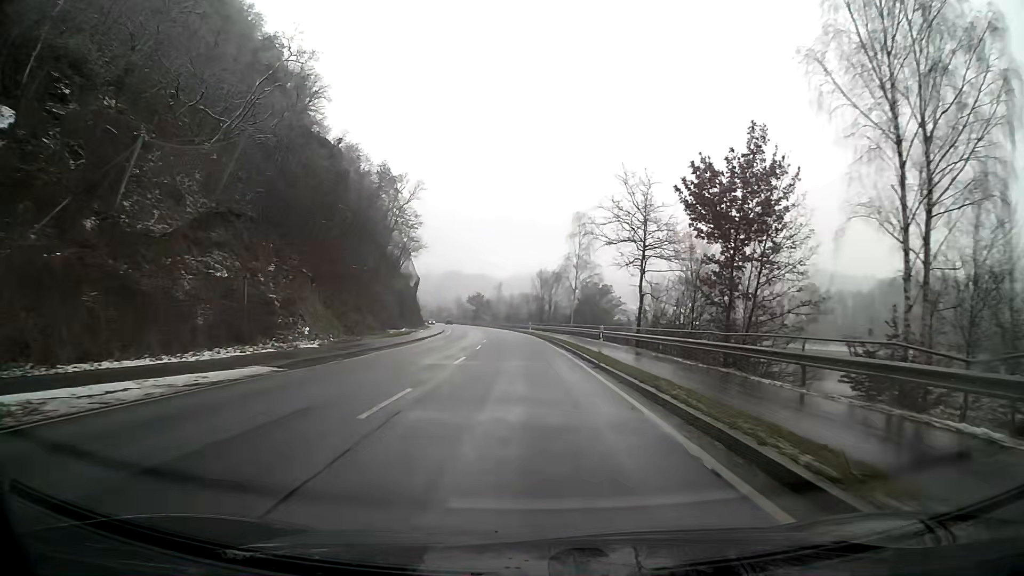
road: primary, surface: asphalt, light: Day
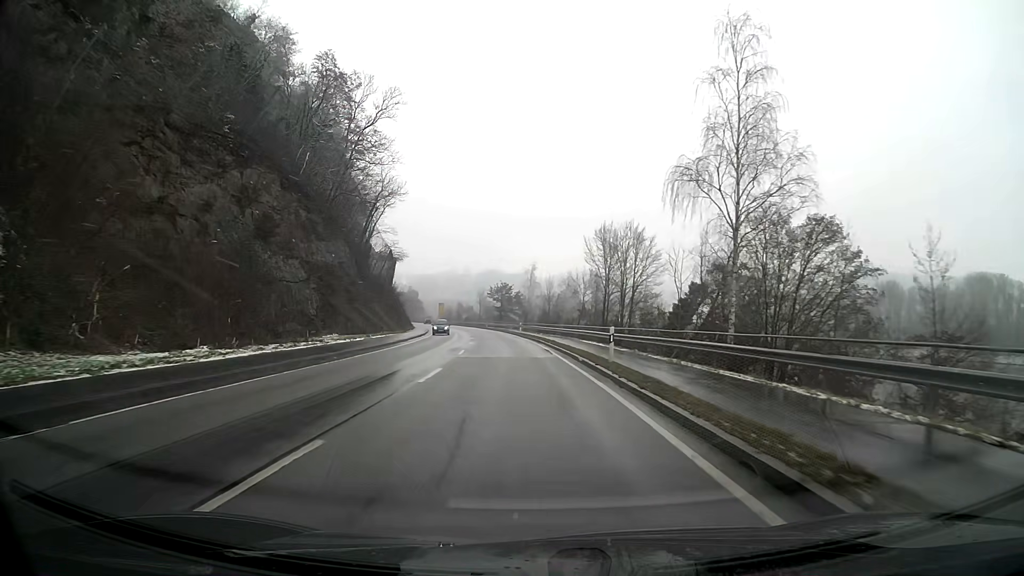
(-1.5, +53.6) m; -4°
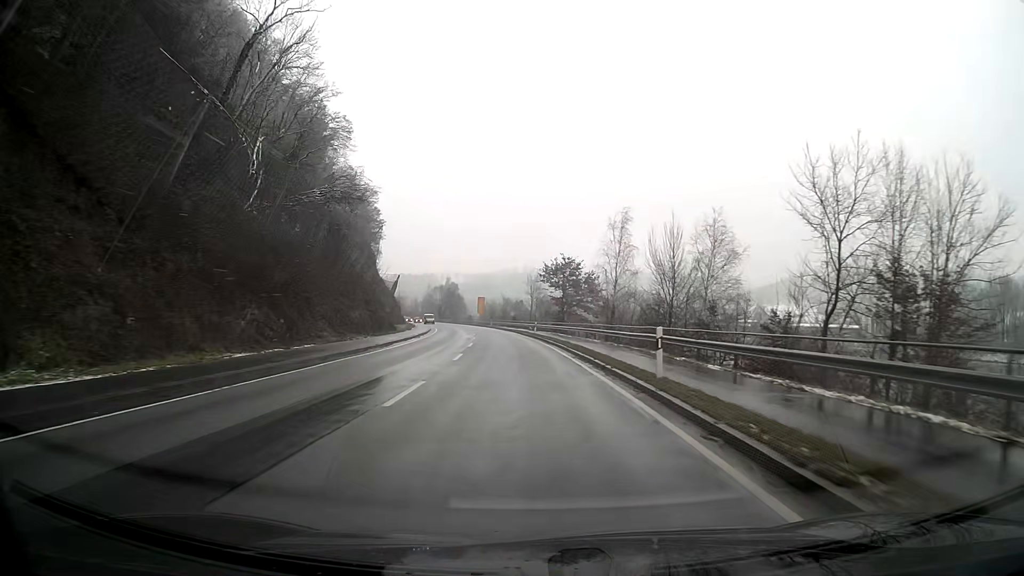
(-2.4, +53.7) m; -5°
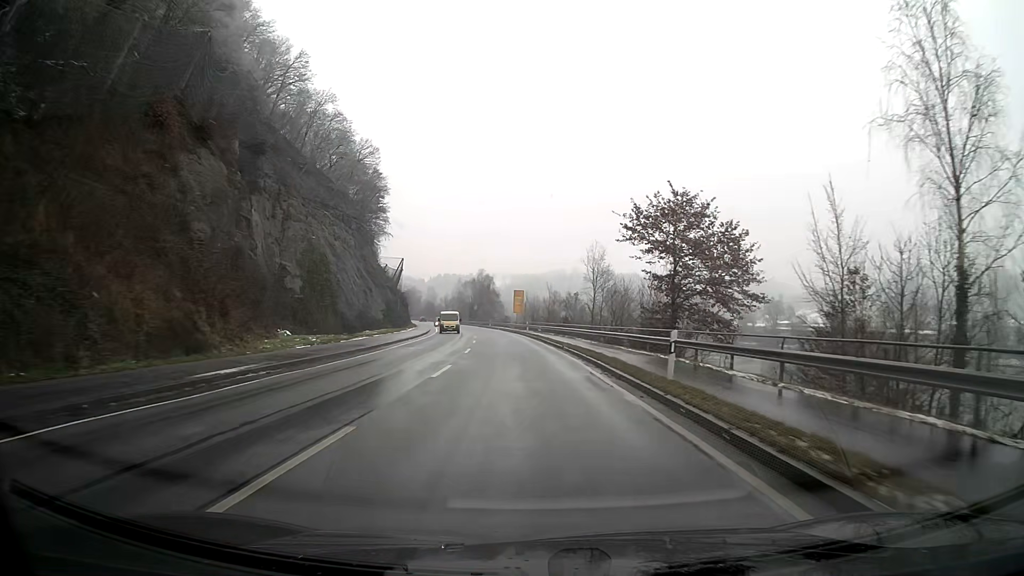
(-1.5, +43.0) m; -4°
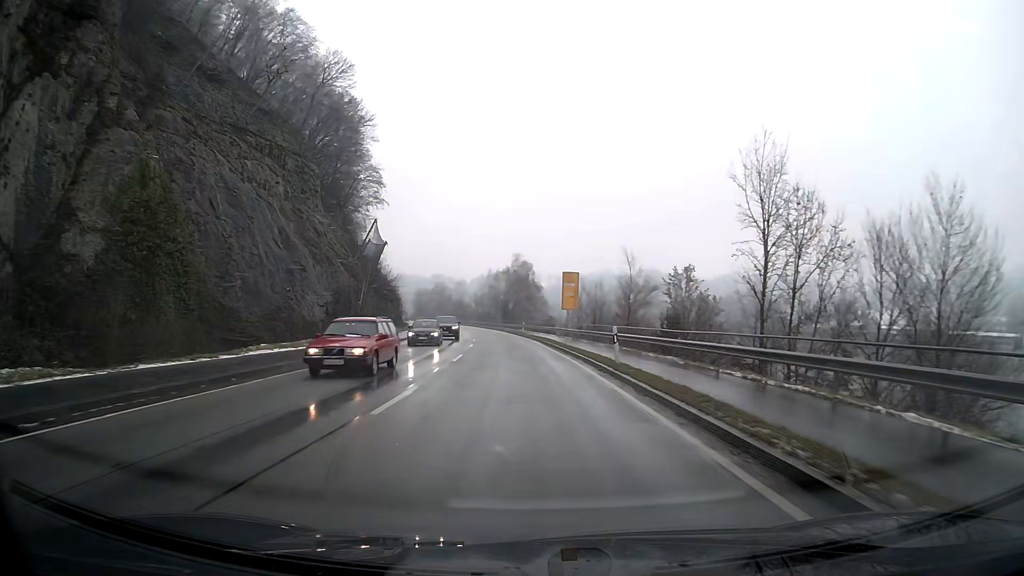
(-1.5, +43.1) m; -4°
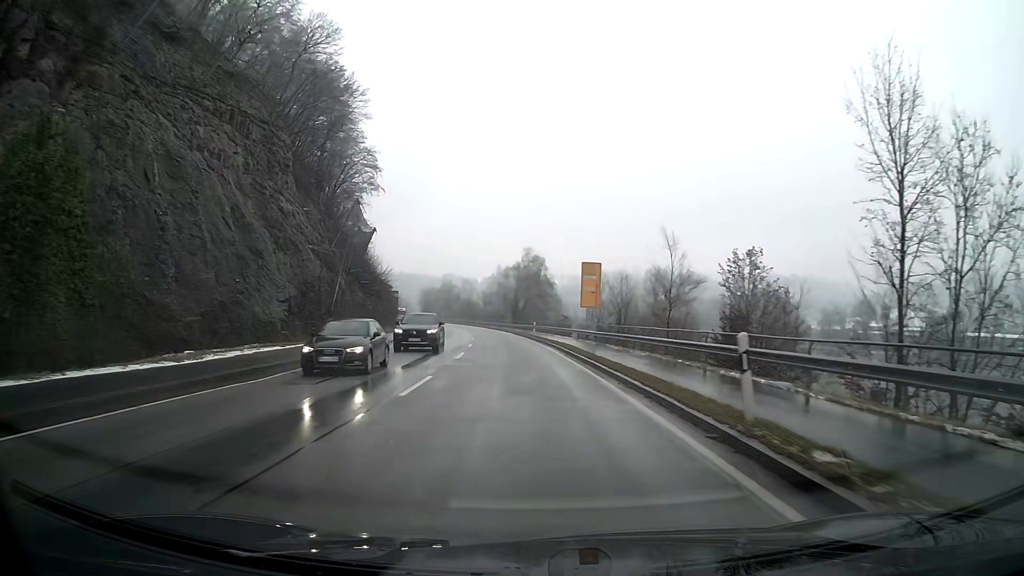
(-0.1, +10.8) m; -1°
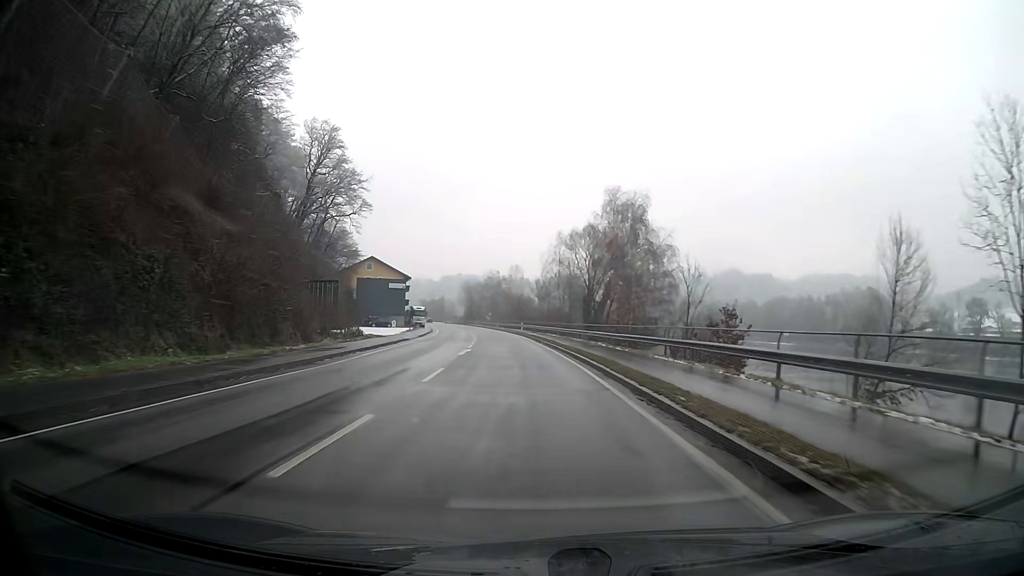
(-2.5, +54.0) m; -5°
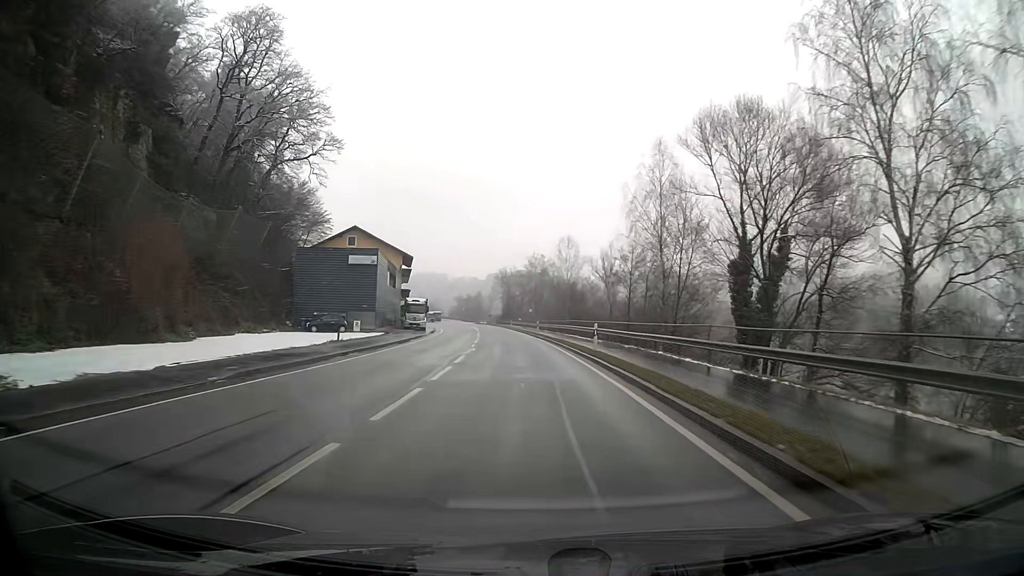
(-1.5, +43.2) m; -4°
